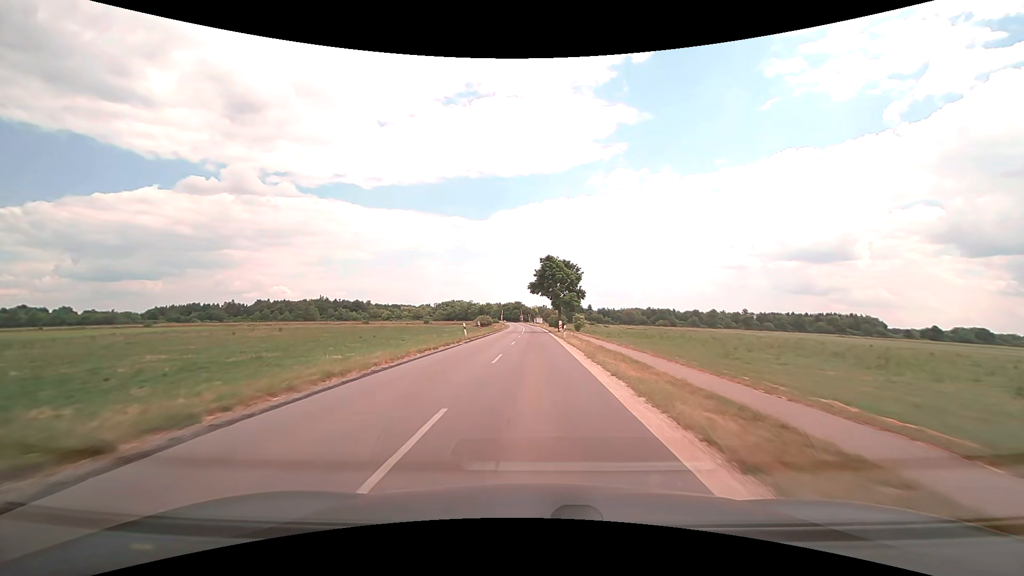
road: tertiary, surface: asphalt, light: Day
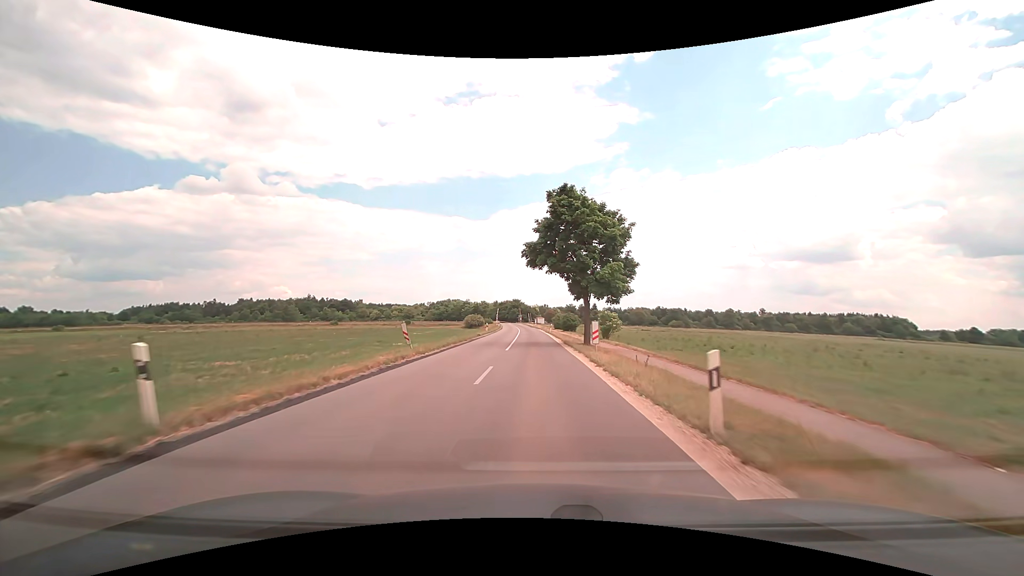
(0.0, +29.2) m; 0°
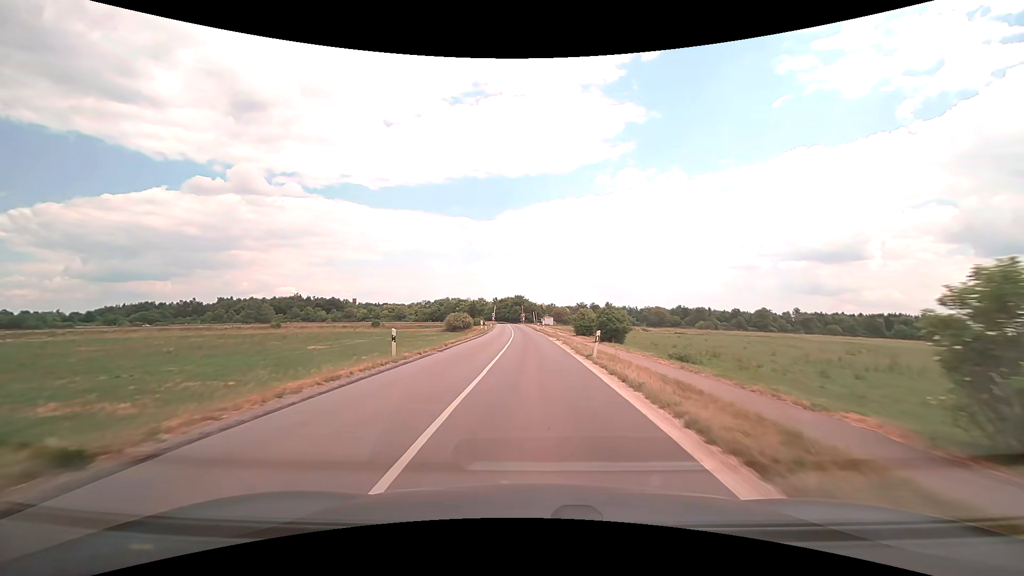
(-0.2, +38.1) m; -1°
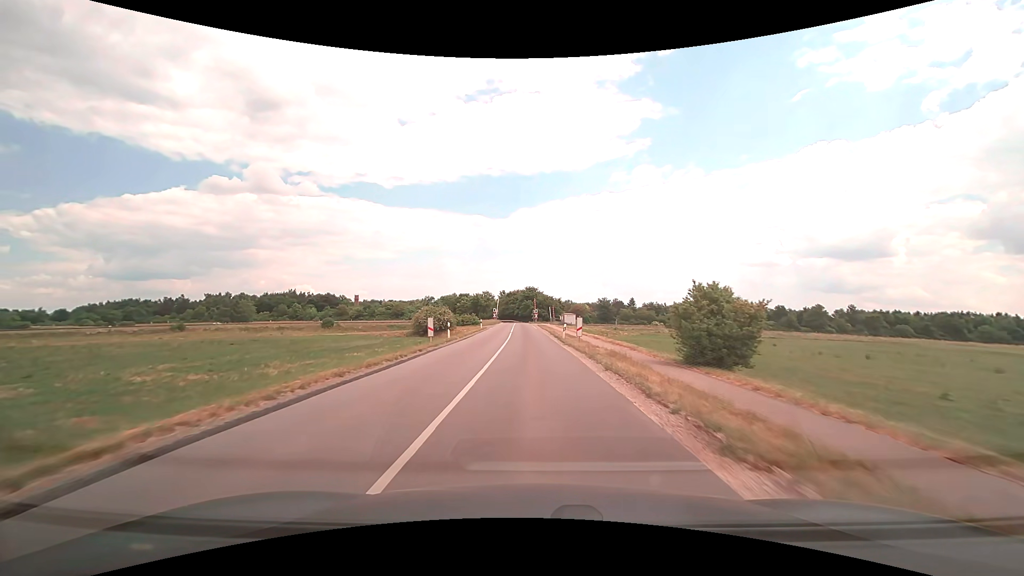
(-0.5, +37.1) m; -2°
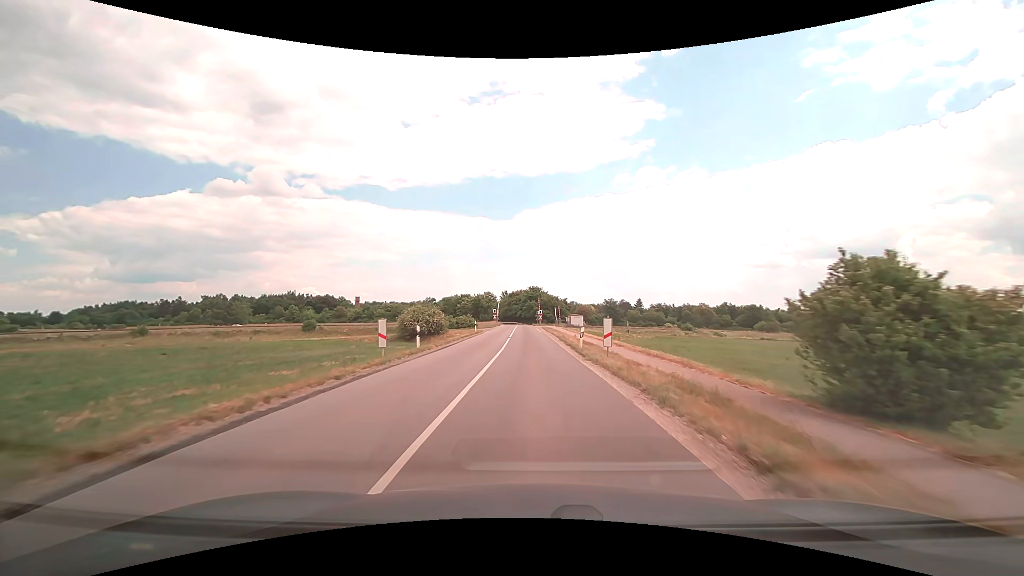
(0.0, +9.0) m; 0°
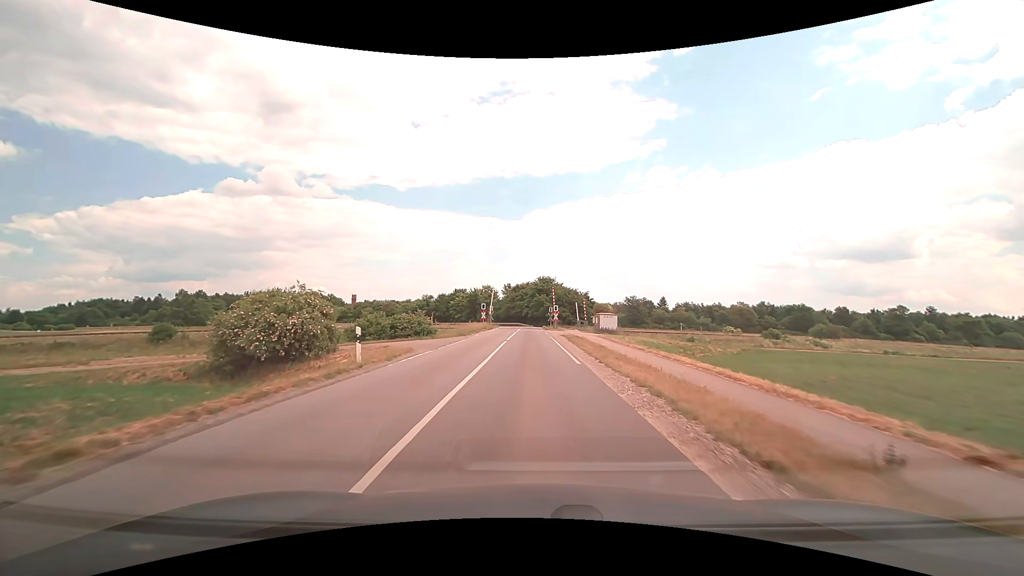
(-0.4, +33.6) m; -1°
(0, +10) (0, +20) (0, +30) (0, +40) (-1, +50) (0, +60) (0, +70) (-1, +80) (-2, +90) (-3, +100) m
